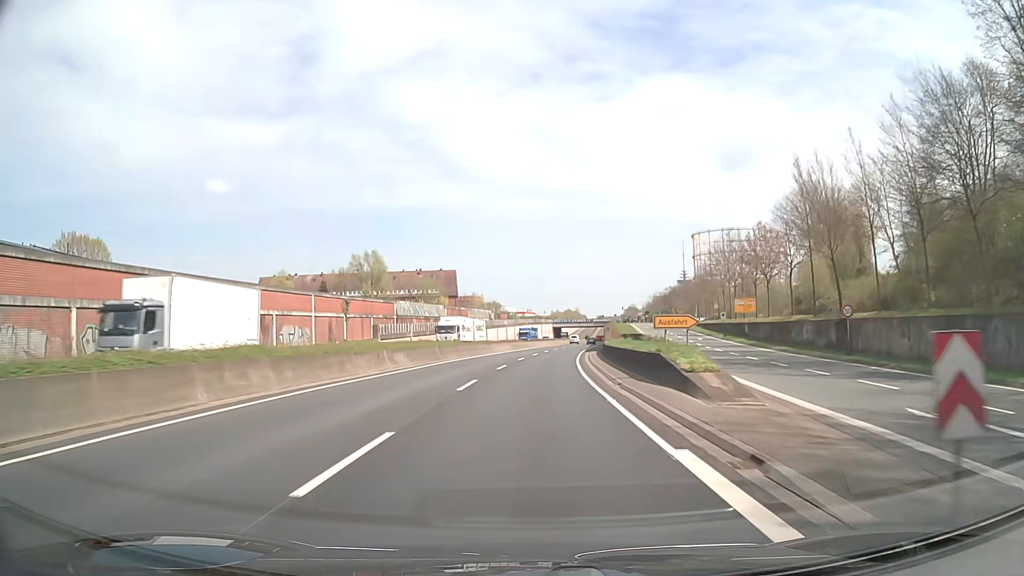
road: trunk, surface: asphalt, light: Day
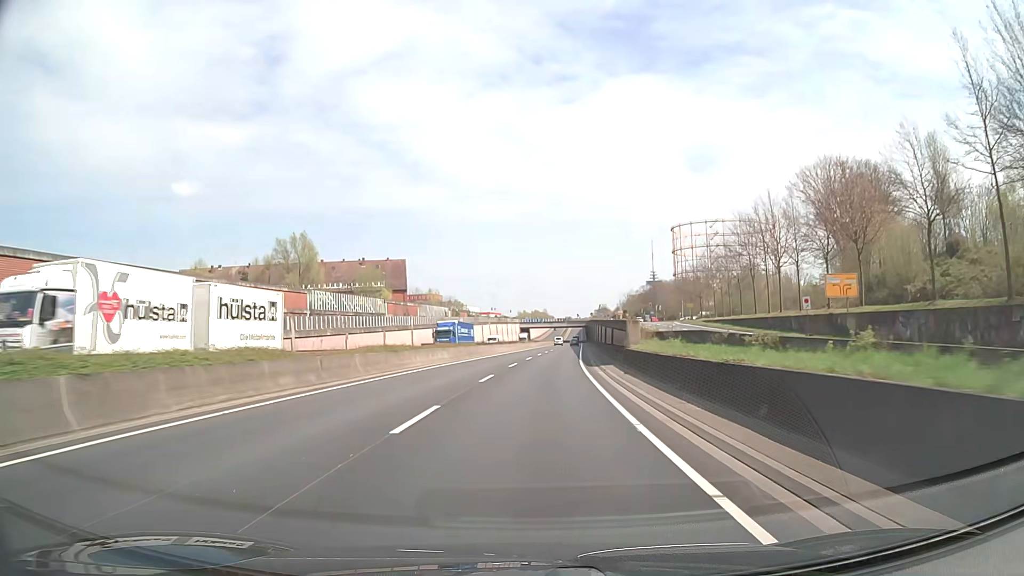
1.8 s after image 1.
(+0.8, +32.2) m; +3°
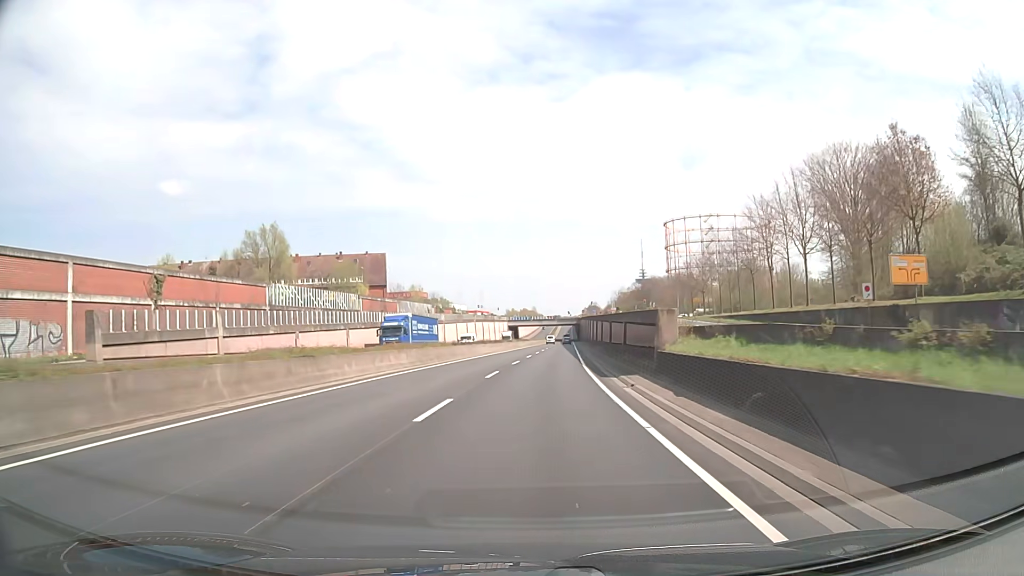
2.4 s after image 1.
(+0.1, +10.7) m; +1°
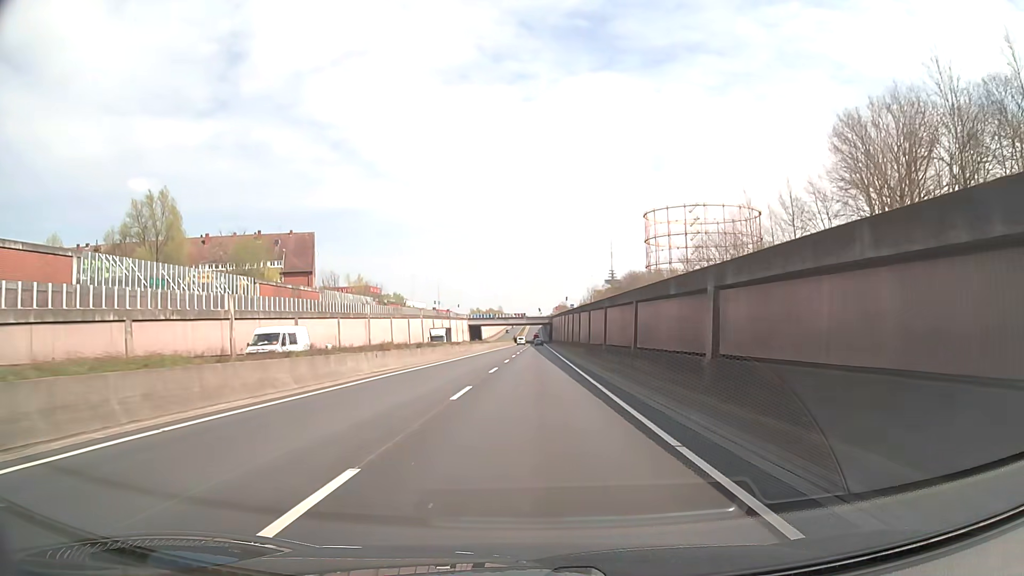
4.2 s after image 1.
(+0.9, +32.2) m; +3°
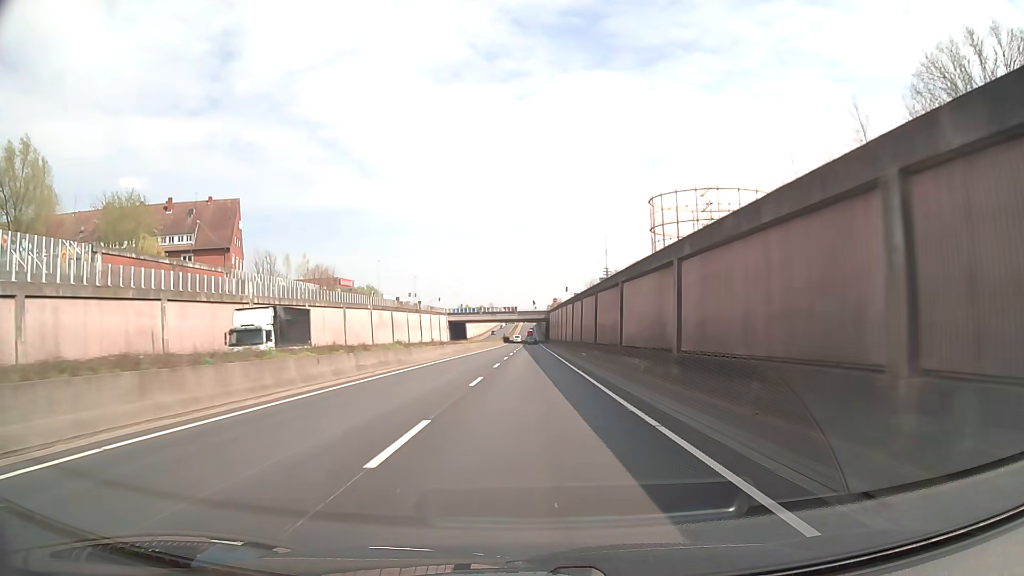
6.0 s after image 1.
(+0.2, +32.2) m; +1°
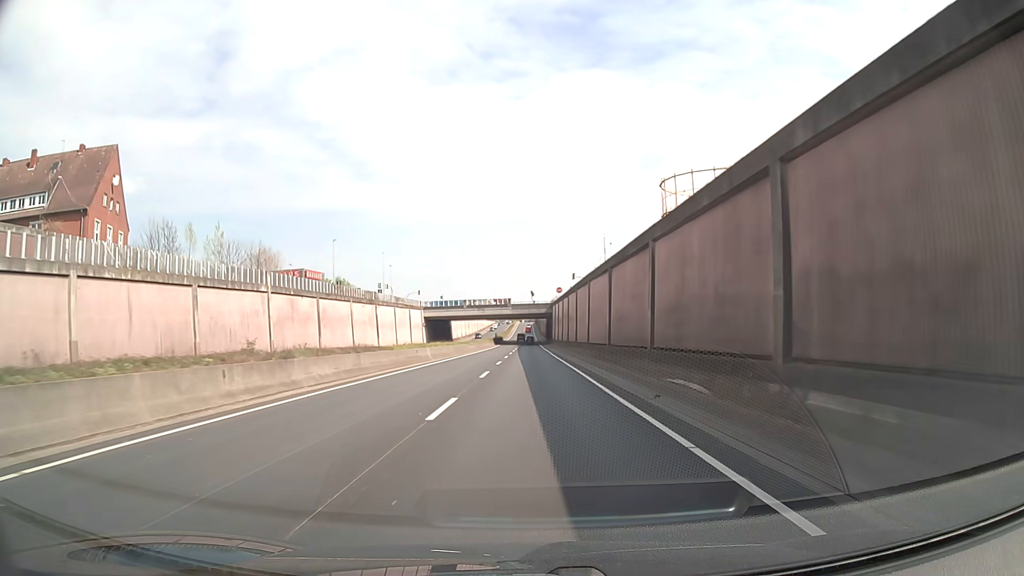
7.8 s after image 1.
(+0.1, +32.2) m; 0°
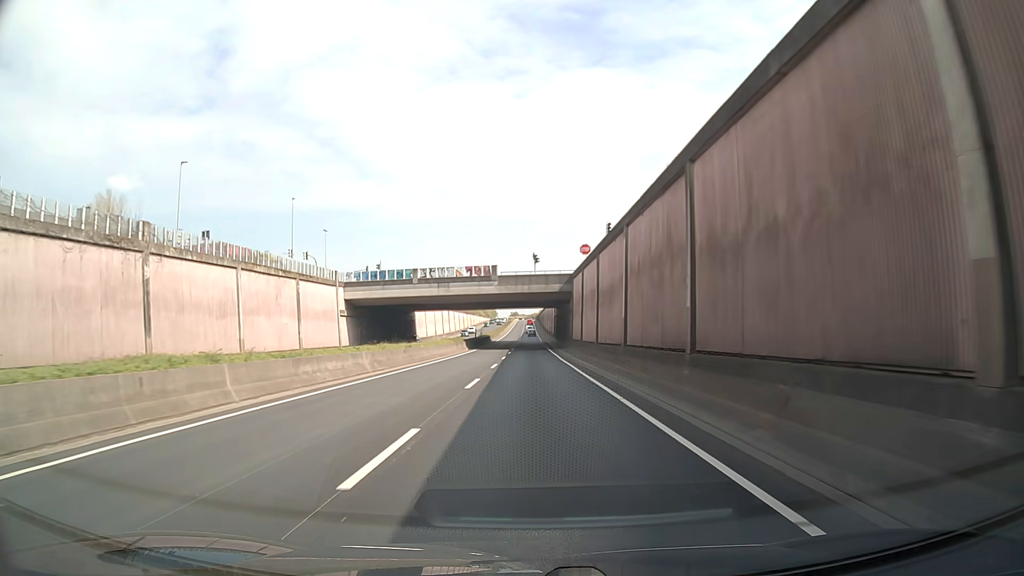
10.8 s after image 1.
(0.0, +53.7) m; 0°
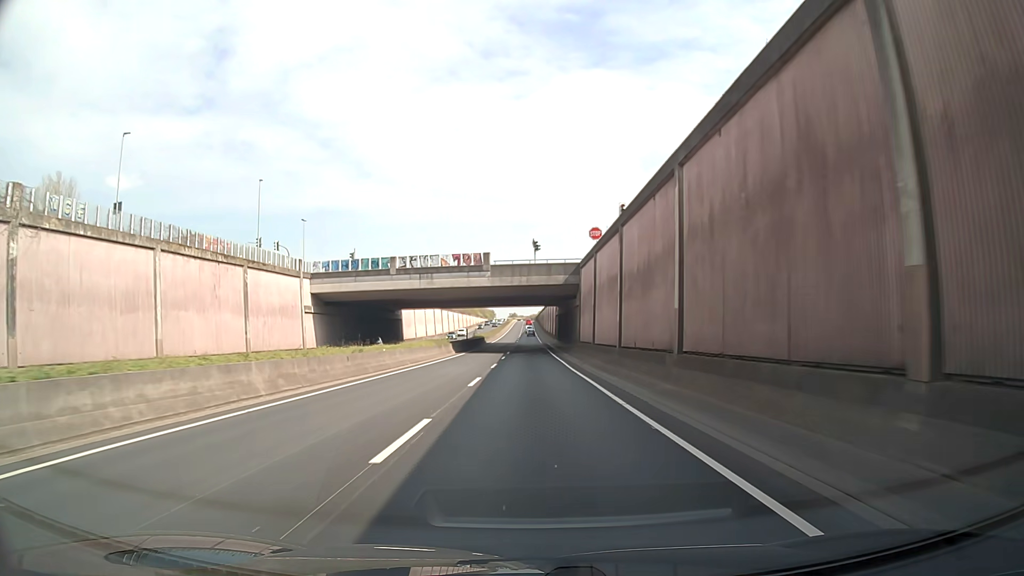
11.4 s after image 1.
(0.0, +10.8) m; 0°
